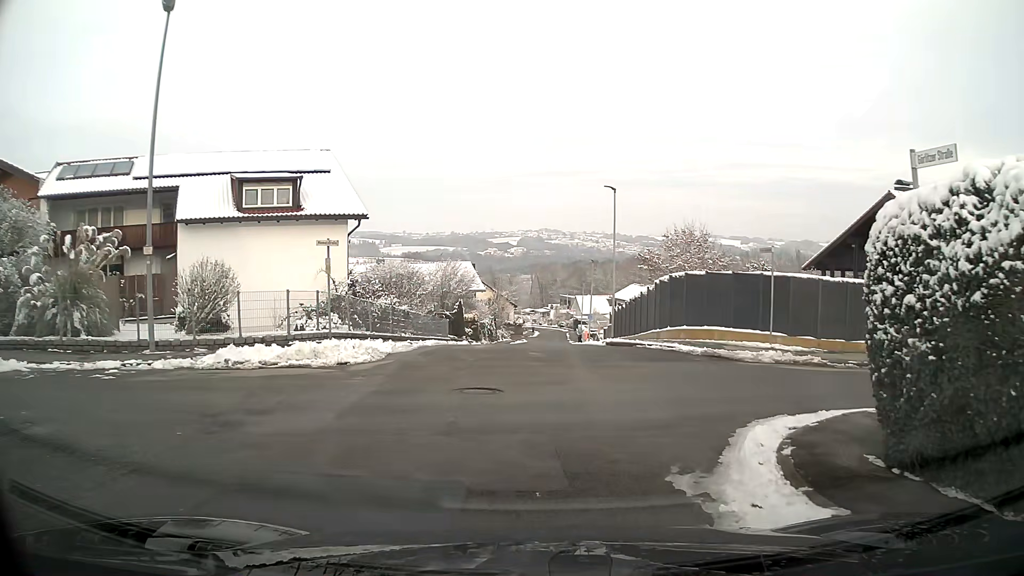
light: Day
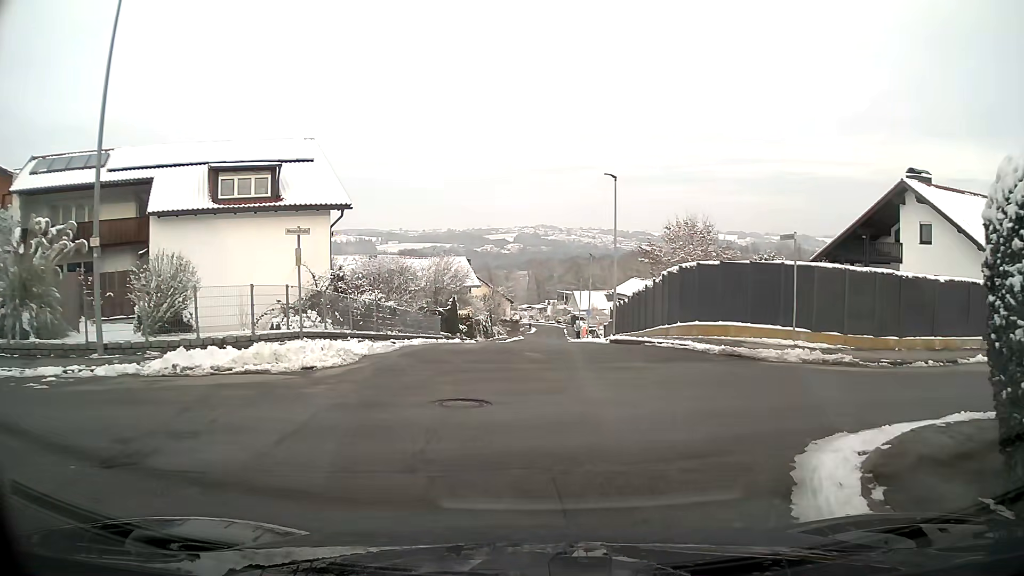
(0.0, +2.0) m; +1°
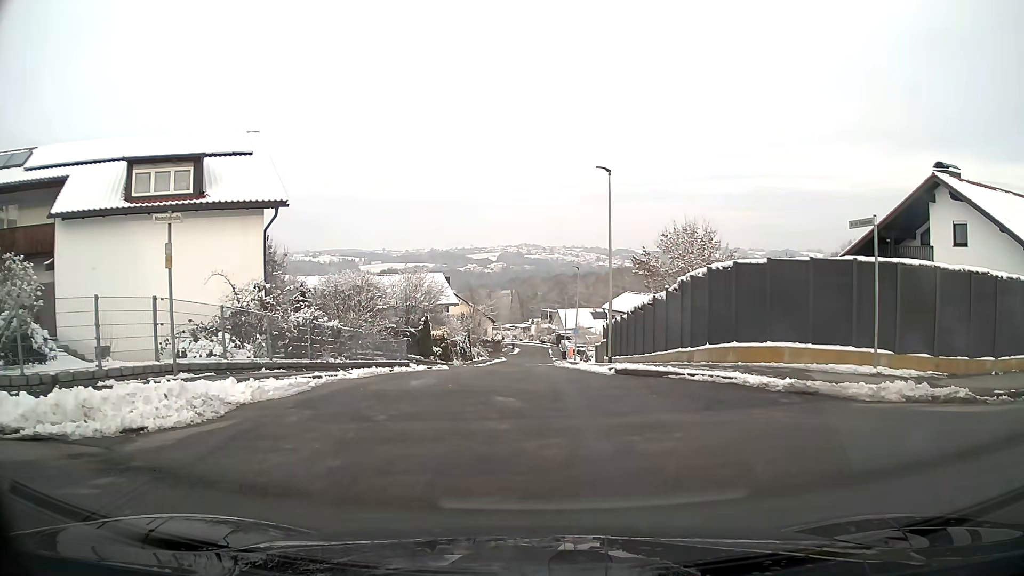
(0.0, +5.1) m; +1°
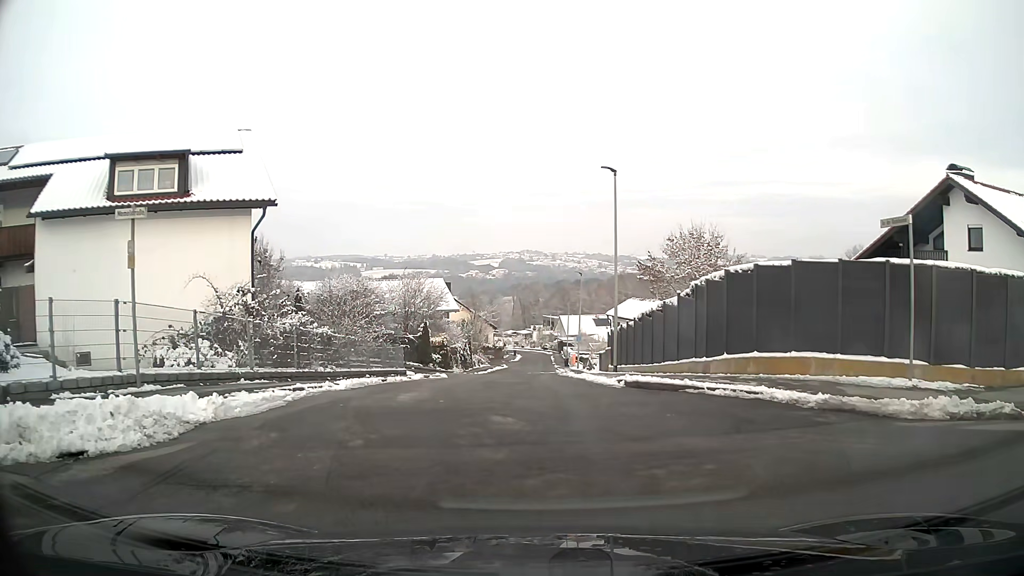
(0.0, +1.3) m; 0°
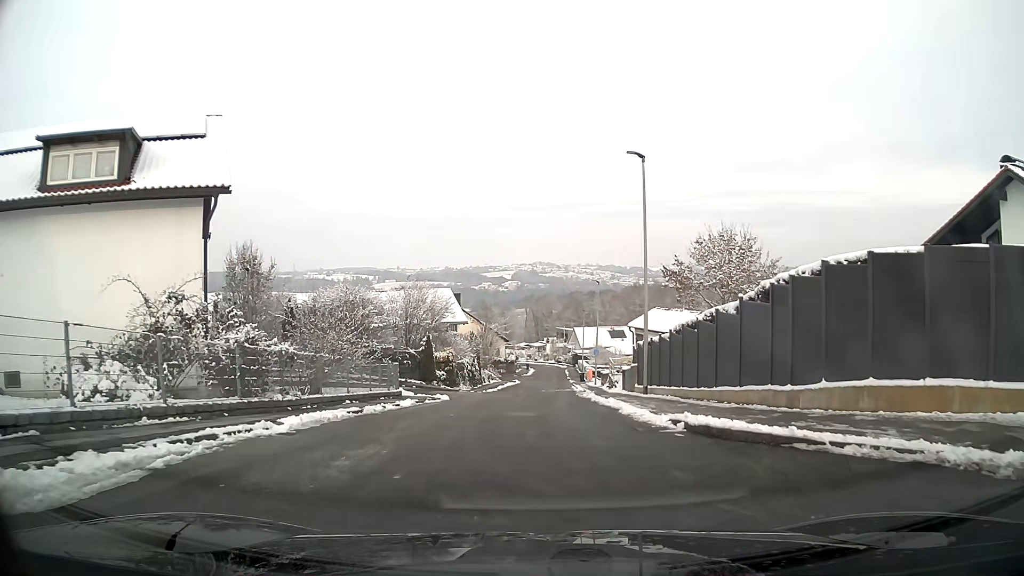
(-0.1, +4.5) m; -2°
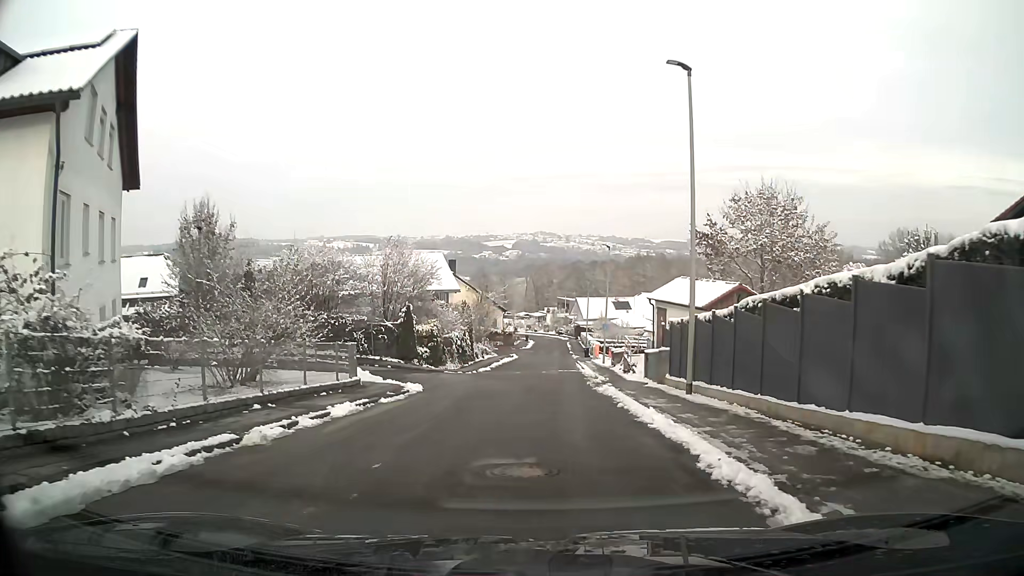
(0.0, +6.7) m; -1°
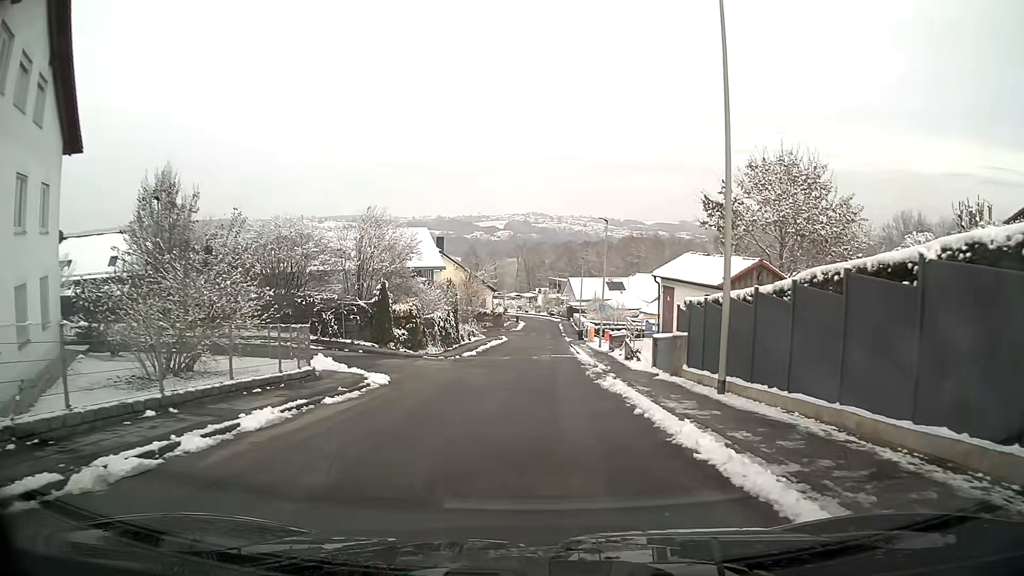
(0.0, +3.7) m; 0°
